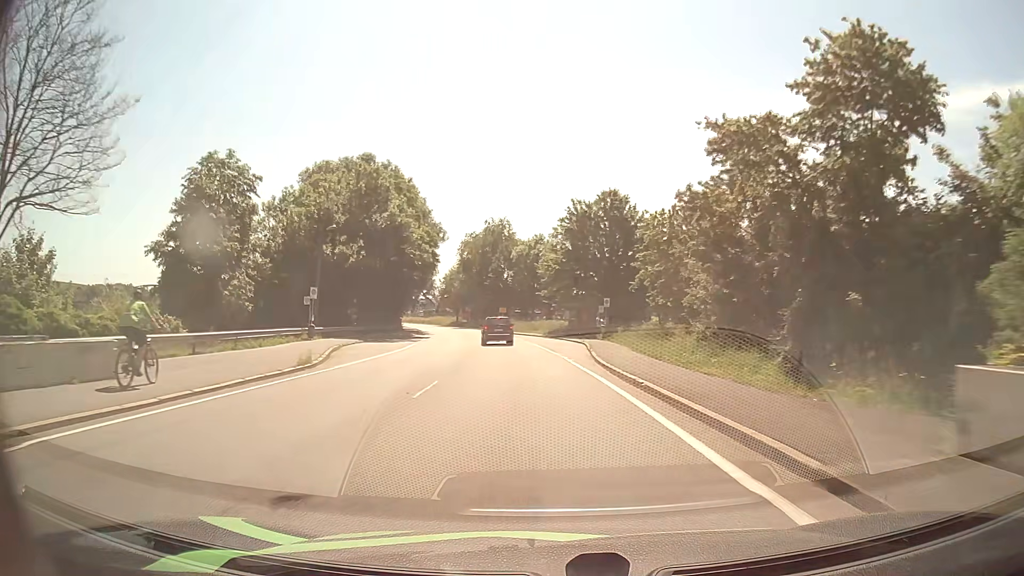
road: primary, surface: asphalt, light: Day
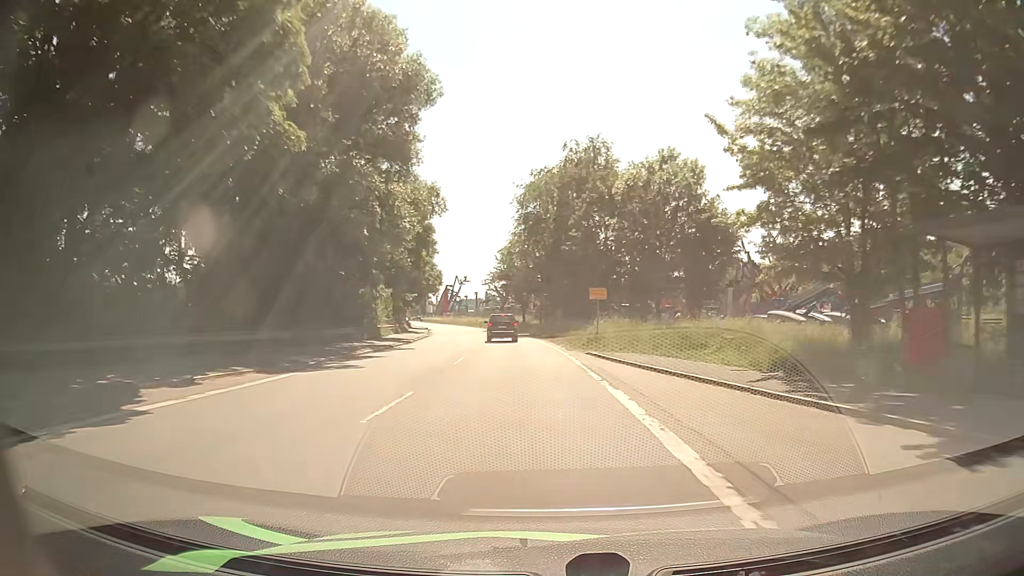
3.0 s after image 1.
(-3.3, +51.4) m; -8°
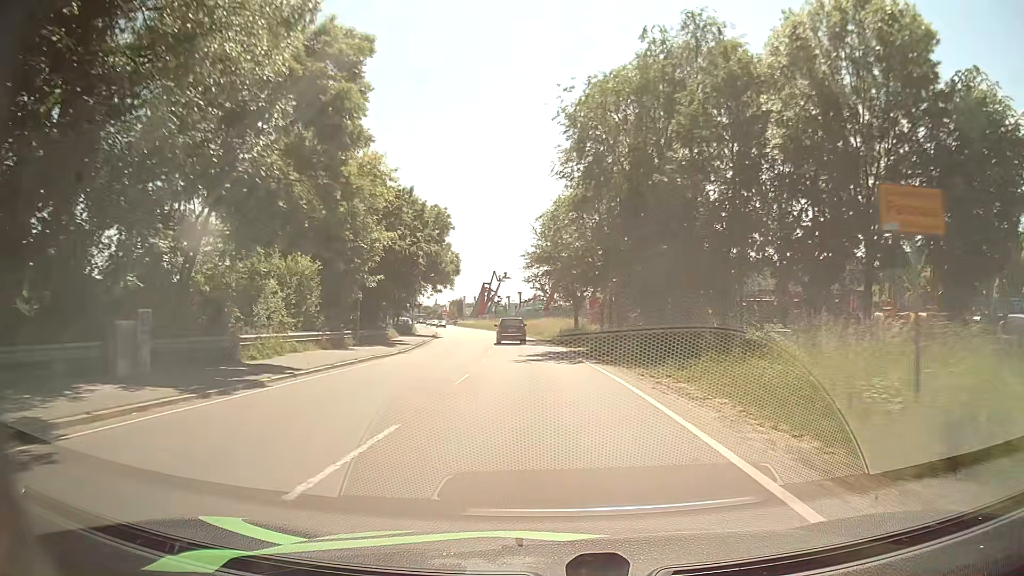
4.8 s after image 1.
(-1.1, +27.8) m; -4°
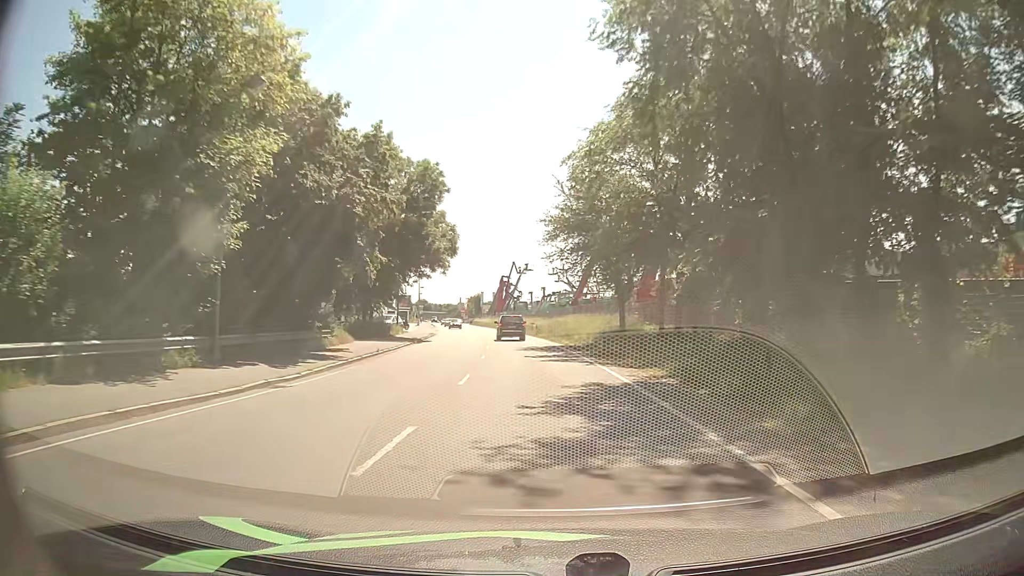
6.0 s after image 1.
(-0.6, +18.2) m; -3°
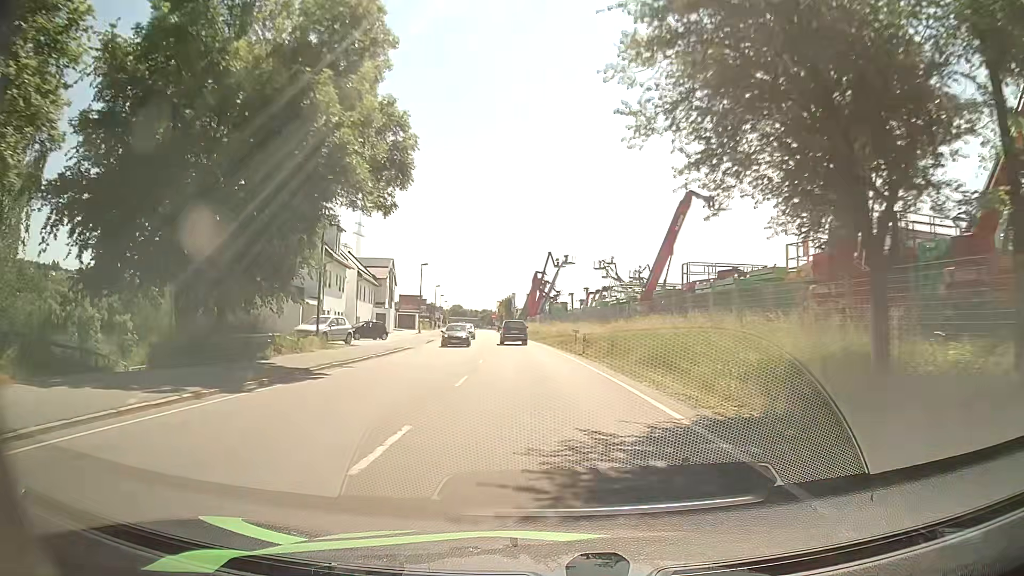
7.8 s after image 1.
(-0.7, +27.2) m; -3°
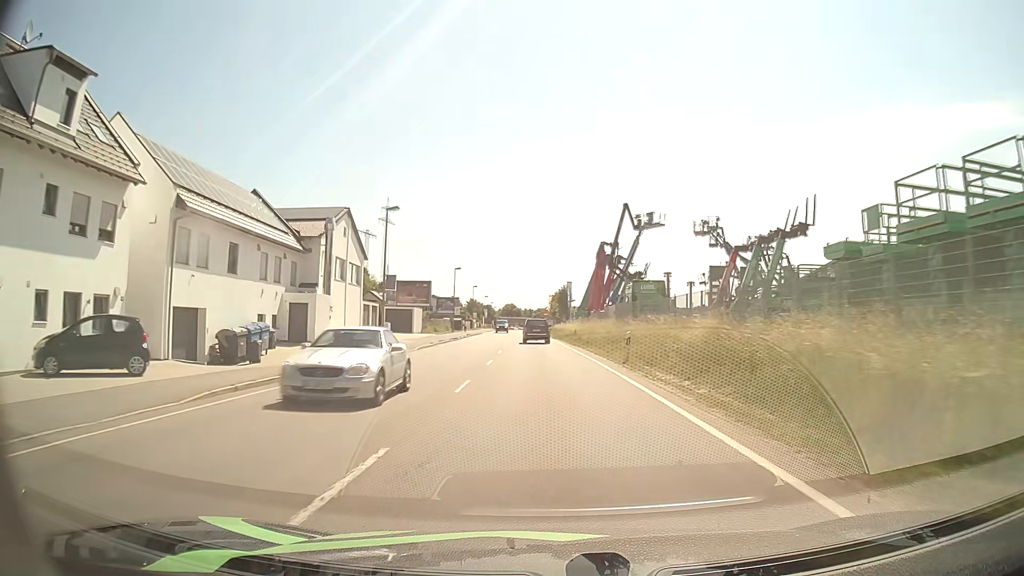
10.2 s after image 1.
(-1.4, +38.0) m; -5°
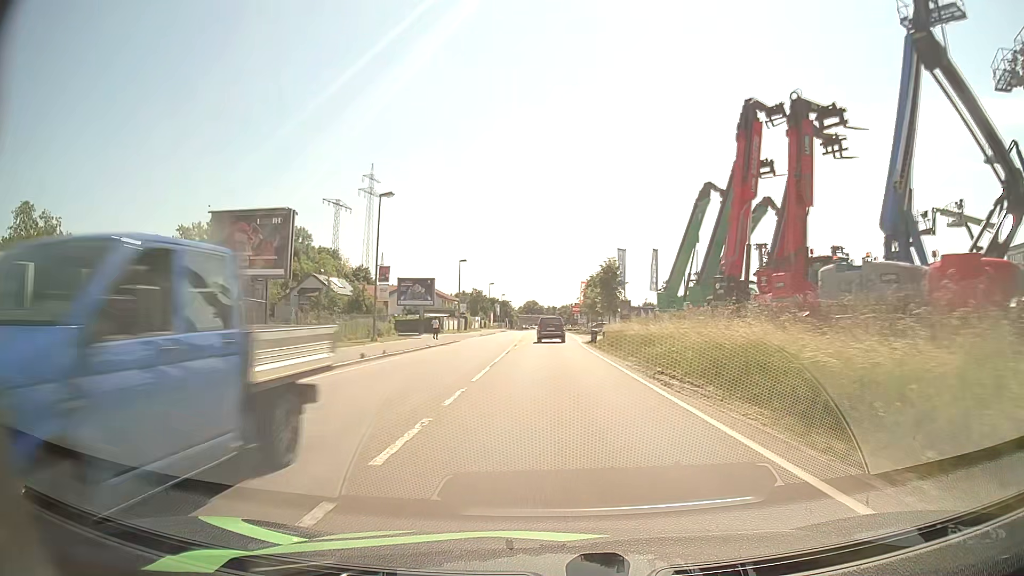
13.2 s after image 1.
(-1.3, +47.5) m; -2°
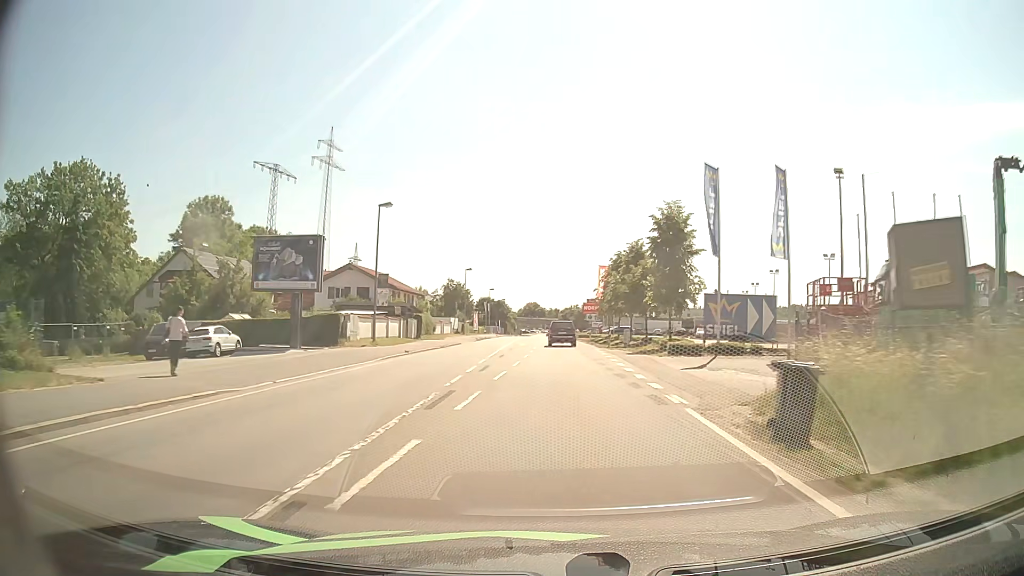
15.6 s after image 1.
(-0.2, +36.0) m; -1°
(0, +10) (0, +20) (0, +30) (0, +40) (0, +50) (+1, +60) (+1, +70) (+1, +80) (+1, +90) (+1, +100) m
